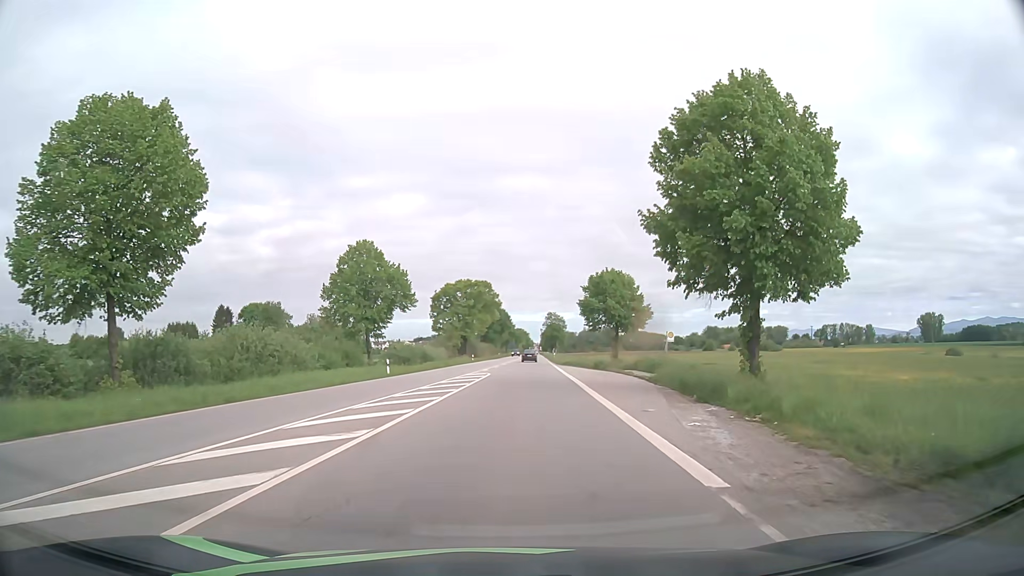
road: primary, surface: asphalt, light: Day
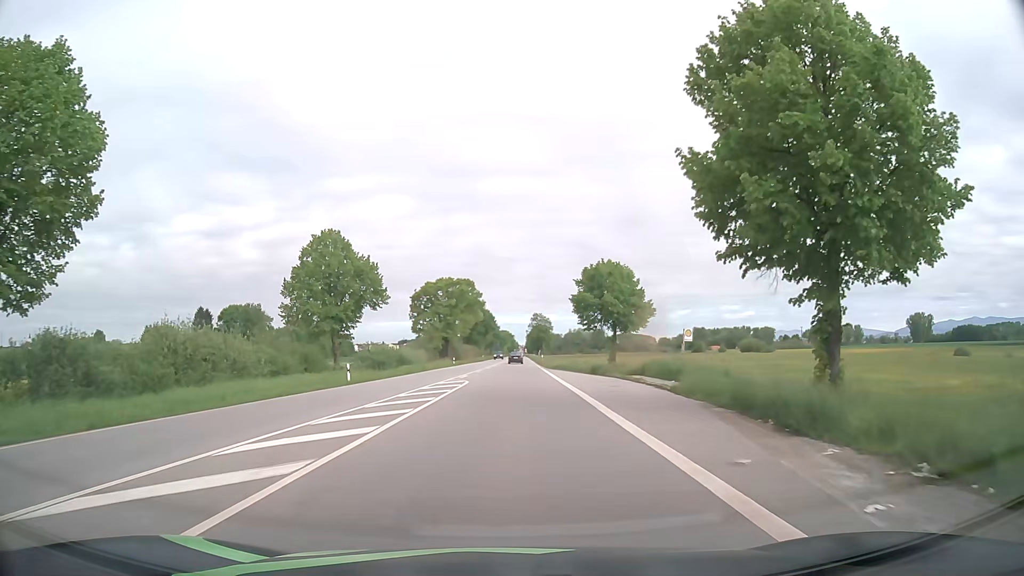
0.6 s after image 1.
(+0.1, +7.0) m; +1°
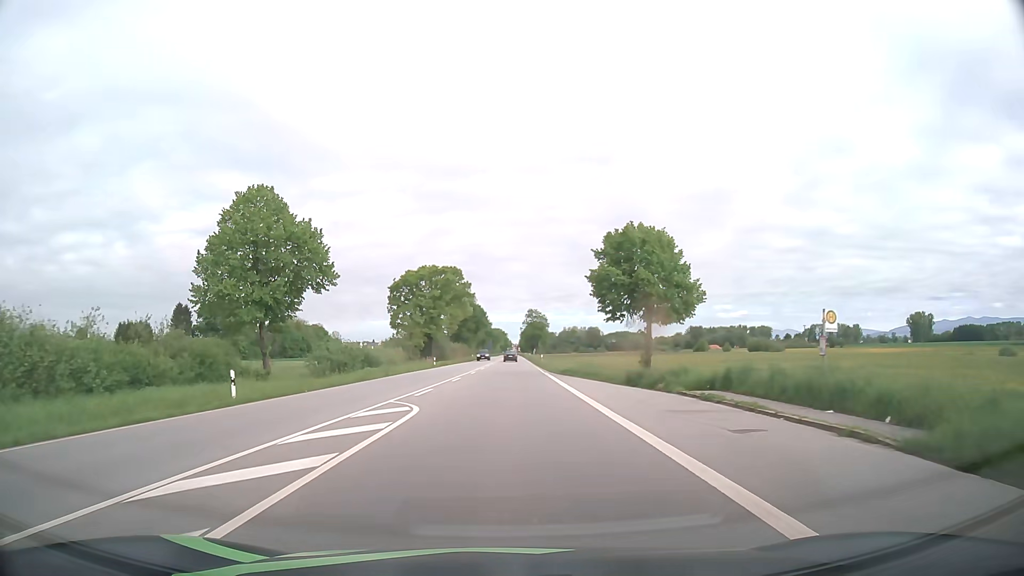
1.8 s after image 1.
(+0.1, +15.1) m; +1°
(0, +10) (0, +20) (0, +30) (0, +40) (0, +50) (0, +60) (0, +70) (0, +80) (0, +90) (0, +100) m
